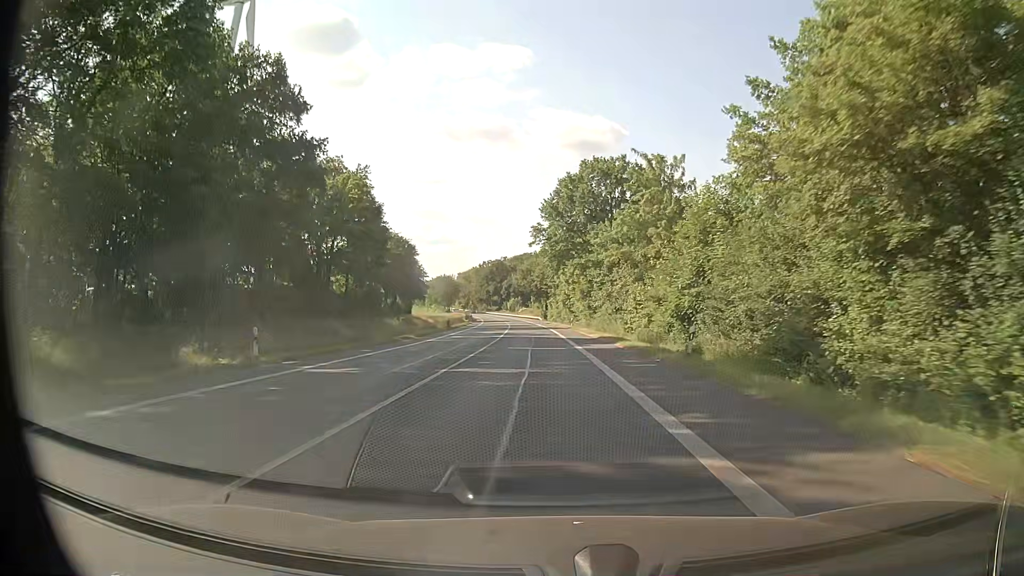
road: primary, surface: asphalt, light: Day
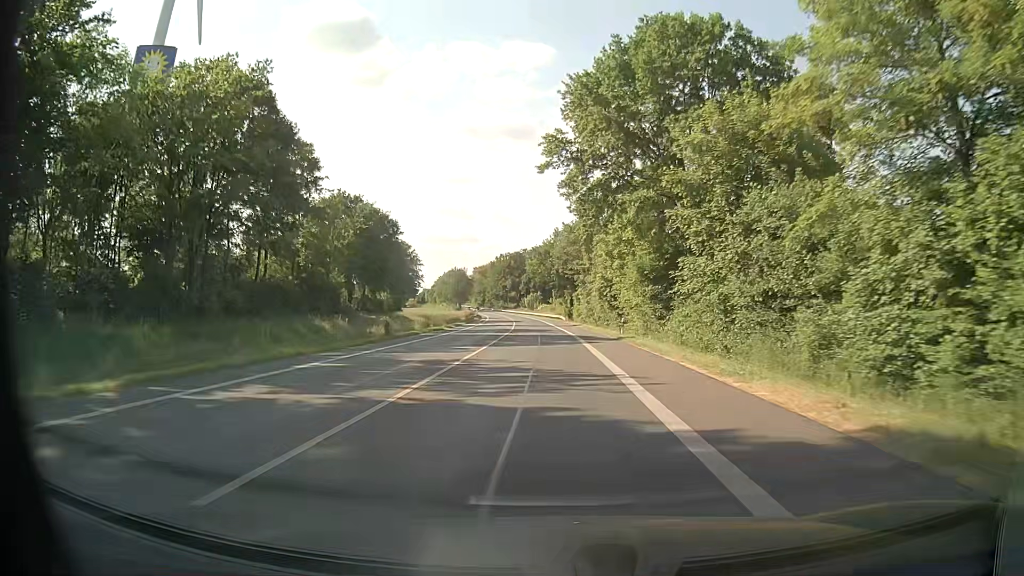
(-0.6, +33.3) m; -2°
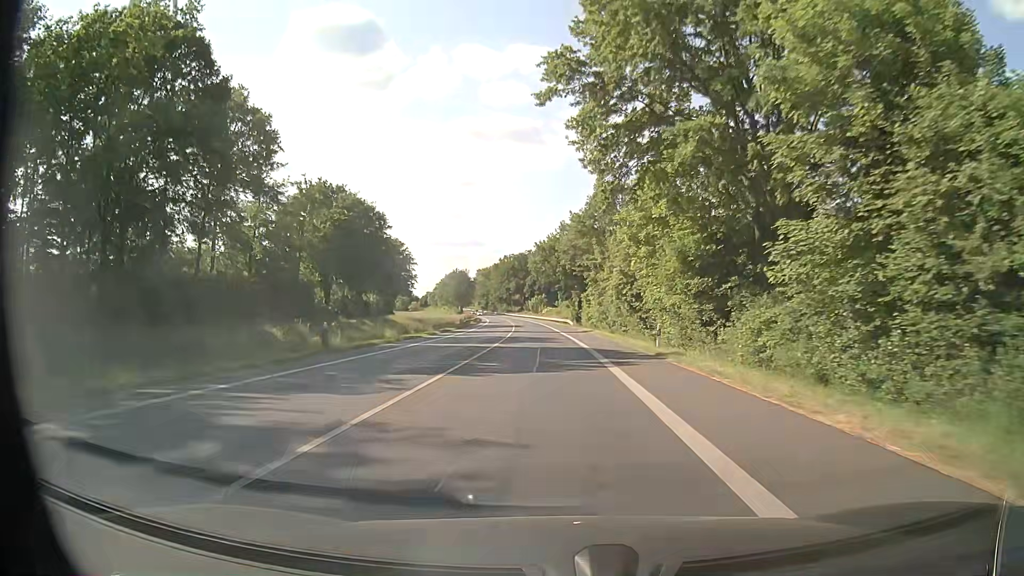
(0.0, +11.1) m; -1°
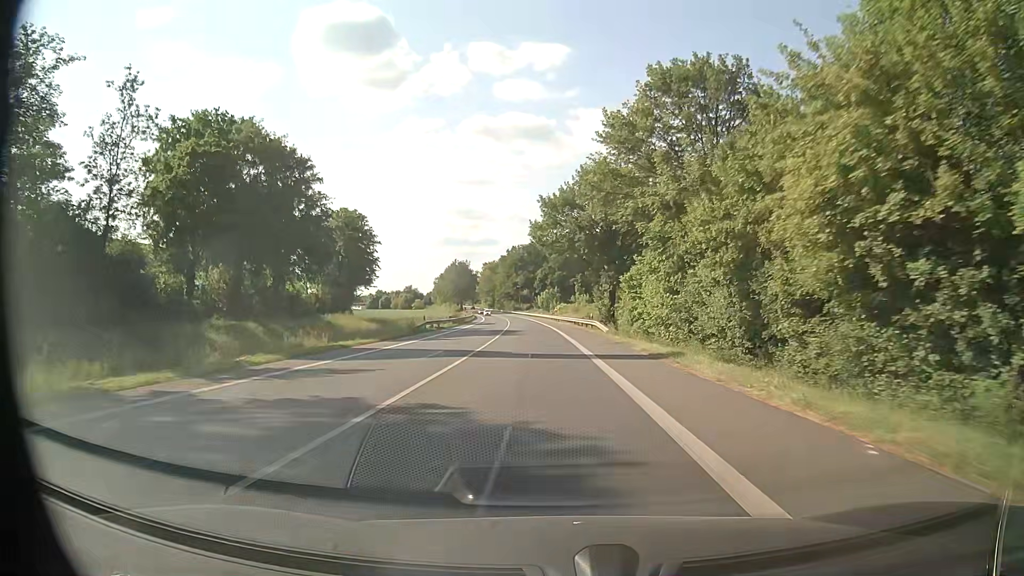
(-0.2, +33.1) m; -1°
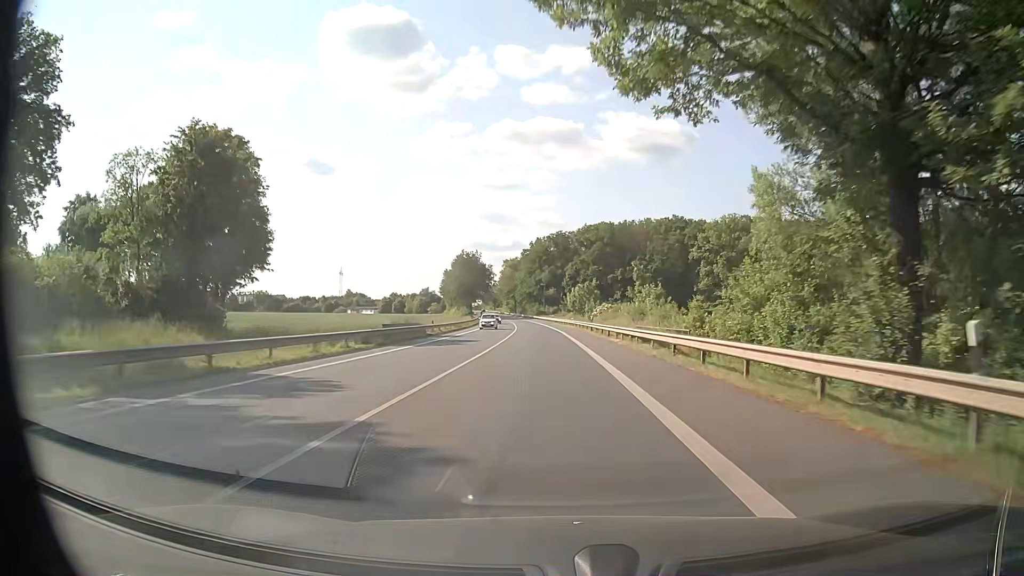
(-1.3, +43.9) m; -3°
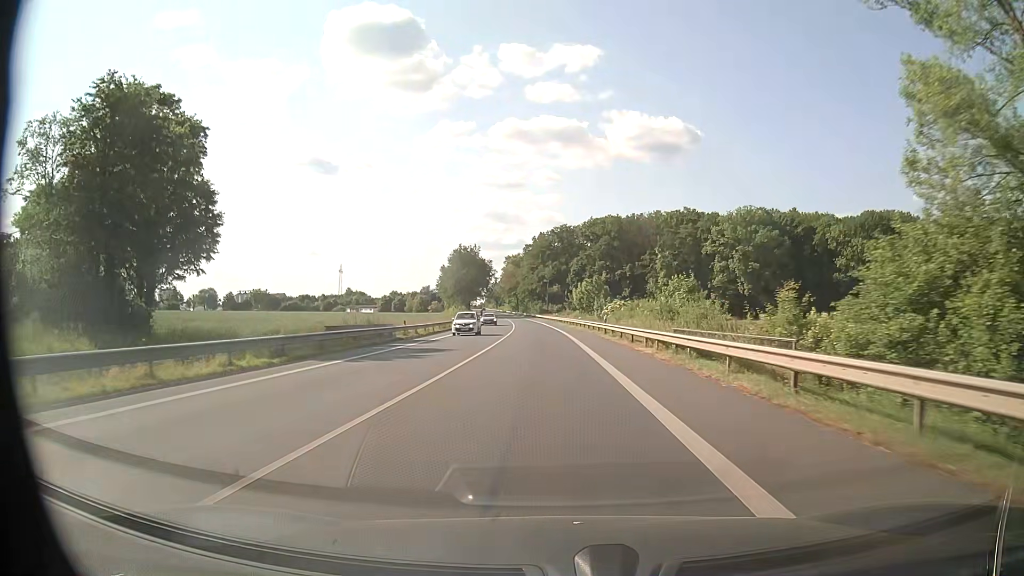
(0.0, +10.9) m; -1°
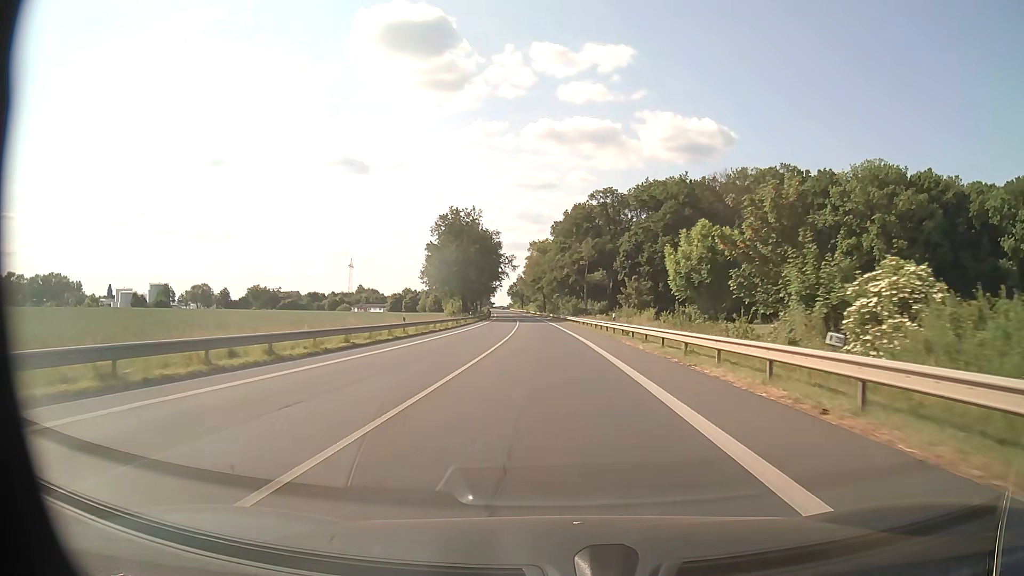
(-1.1, +54.3) m; -3°
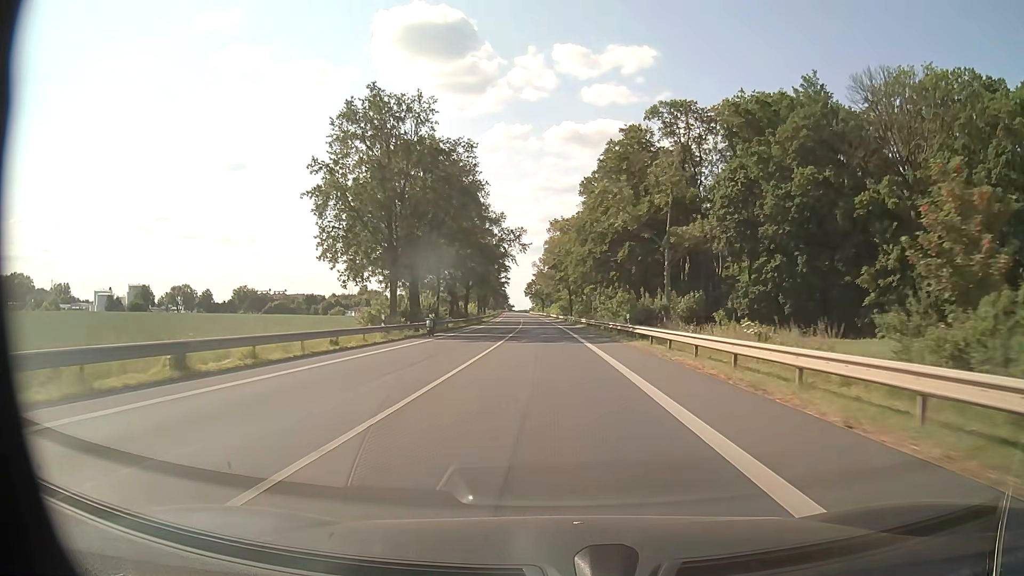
(-1.0, +53.6) m; -2°
(0, +10) (0, +20) (0, +30) (0, +40) (-1, +50) (-1, +60) (-1, +70) (-2, +80) (-2, +90) (-3, +100) m
